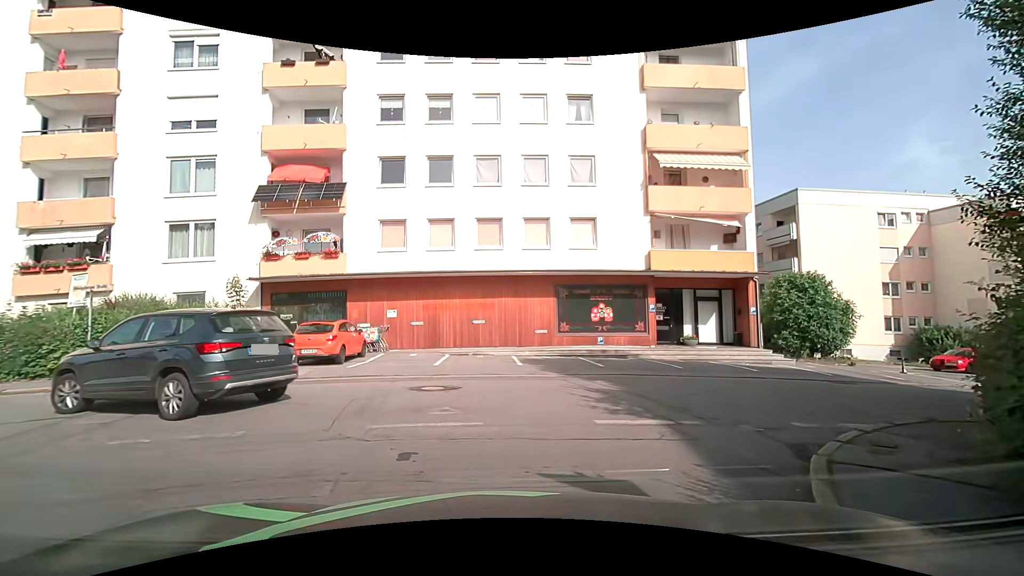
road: residential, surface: asphalt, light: Day
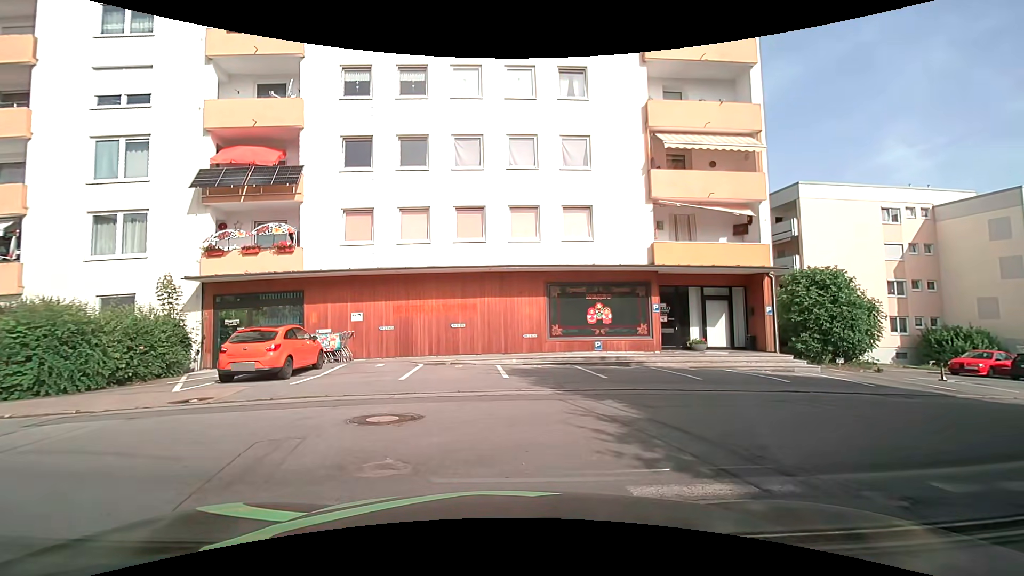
(0.0, +2.8) m; +1°
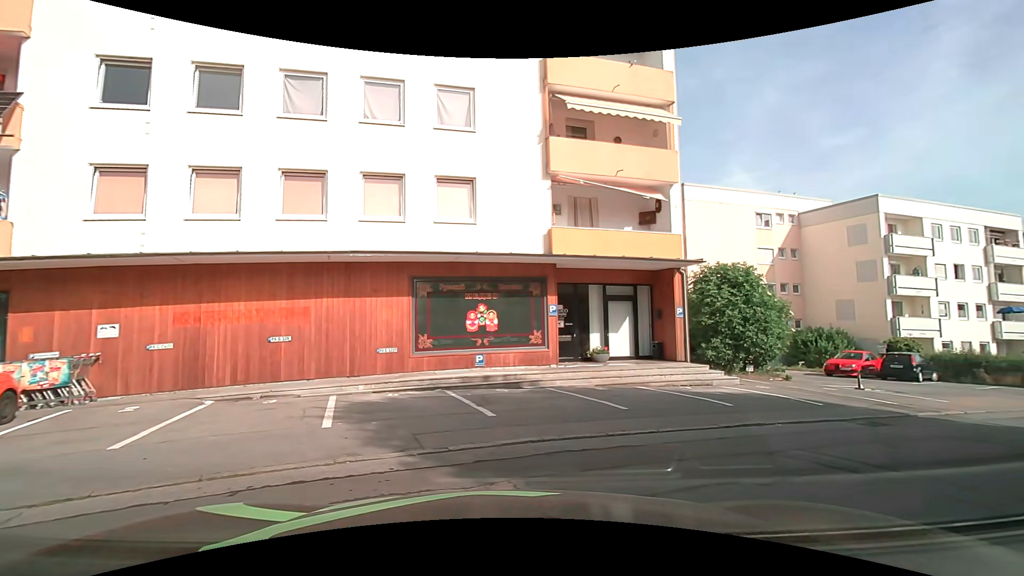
(+0.2, +4.6) m; +13°
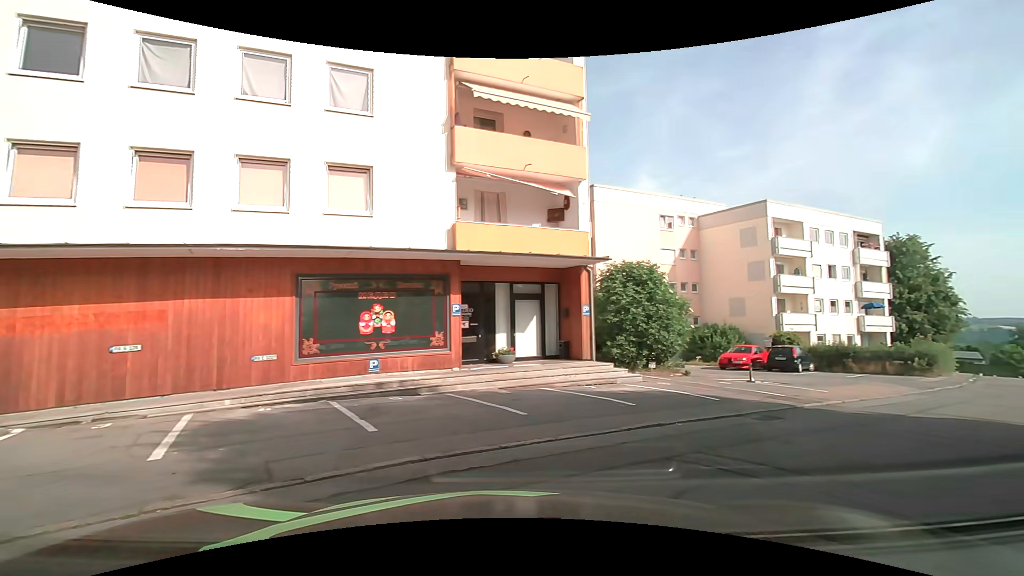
(+0.1, +0.9) m; +7°
